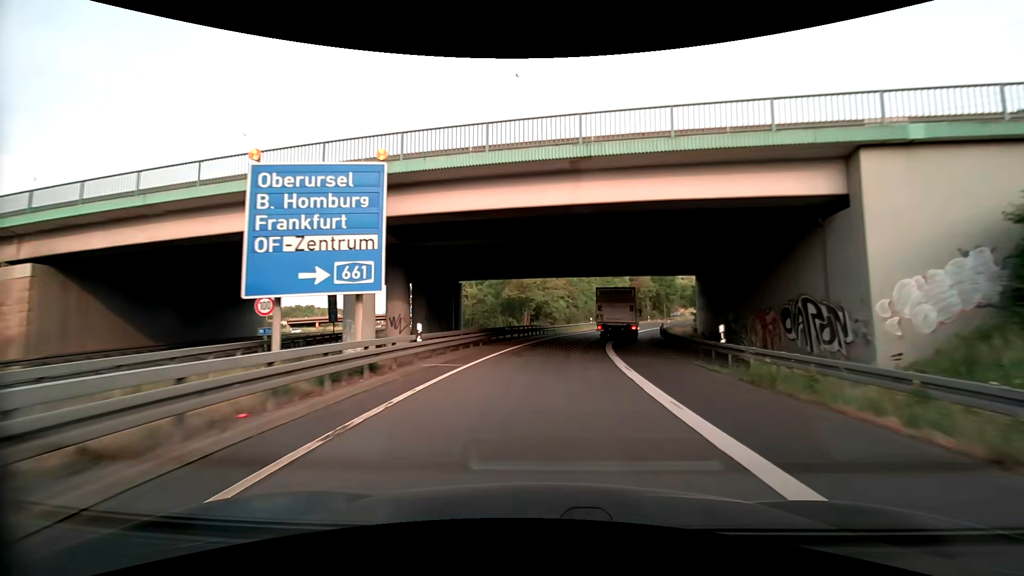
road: motorway_link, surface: asphalt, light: Day
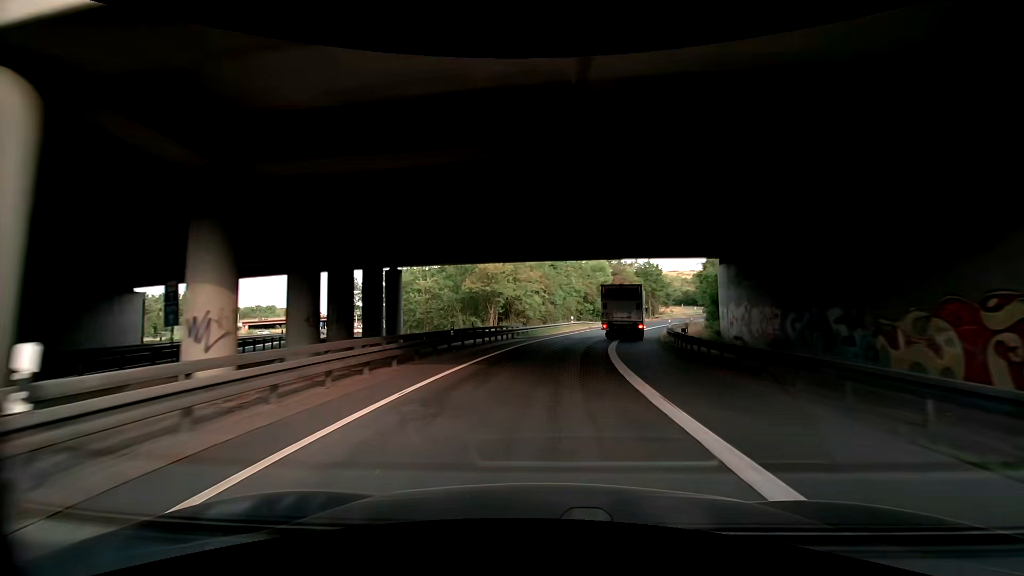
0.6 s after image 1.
(+0.3, +11.4) m; +3°
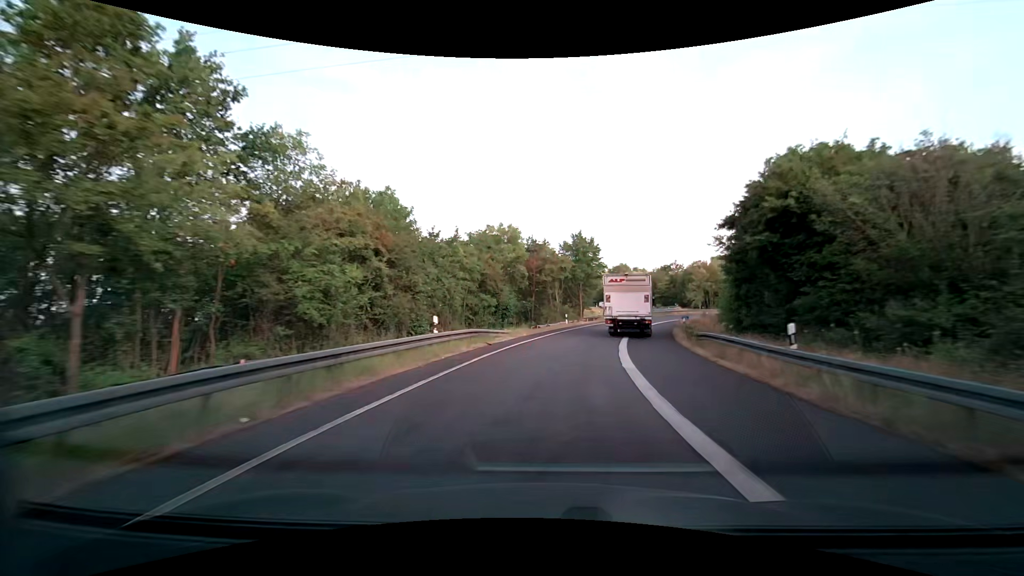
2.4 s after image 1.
(+1.7, +33.6) m; +10°
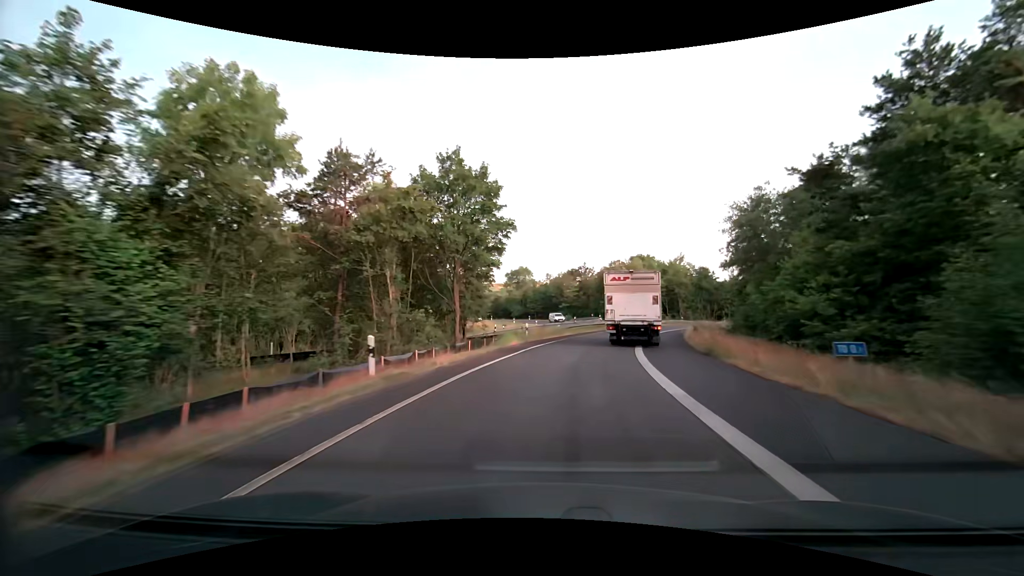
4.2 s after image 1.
(+3.8, +32.5) m; +13°
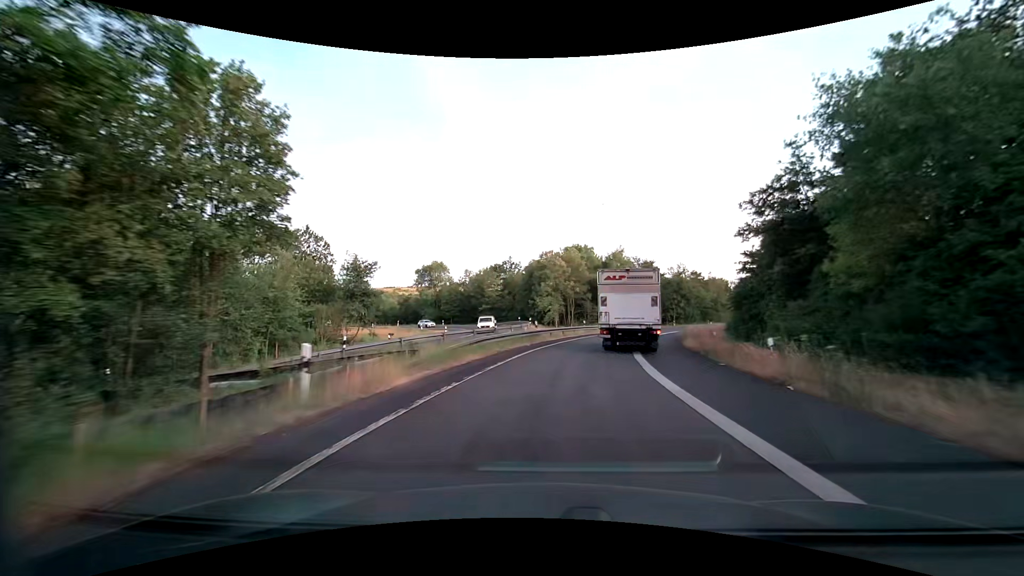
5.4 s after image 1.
(+1.7, +21.0) m; +9°
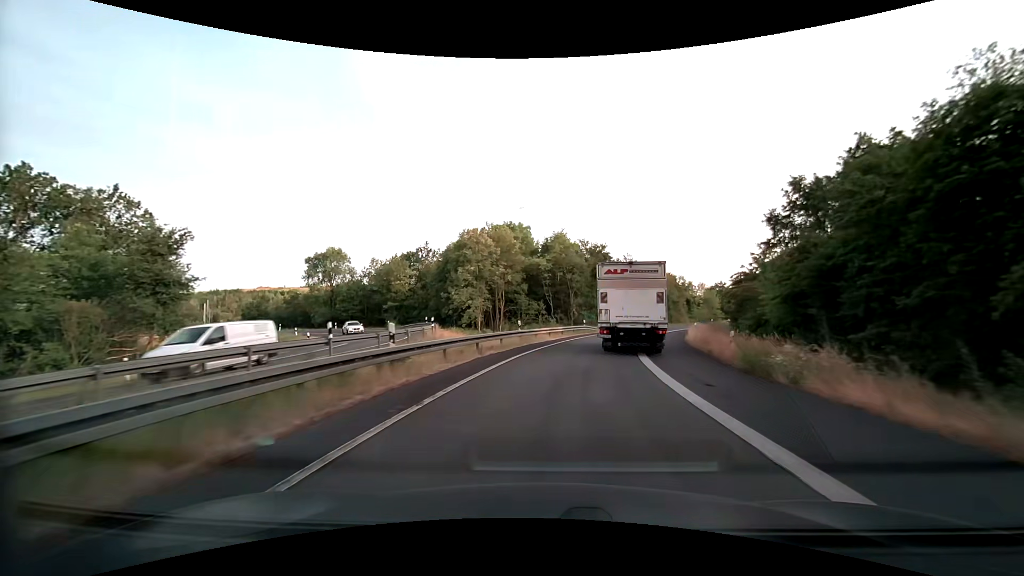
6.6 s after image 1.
(+1.4, +20.6) m; +8°
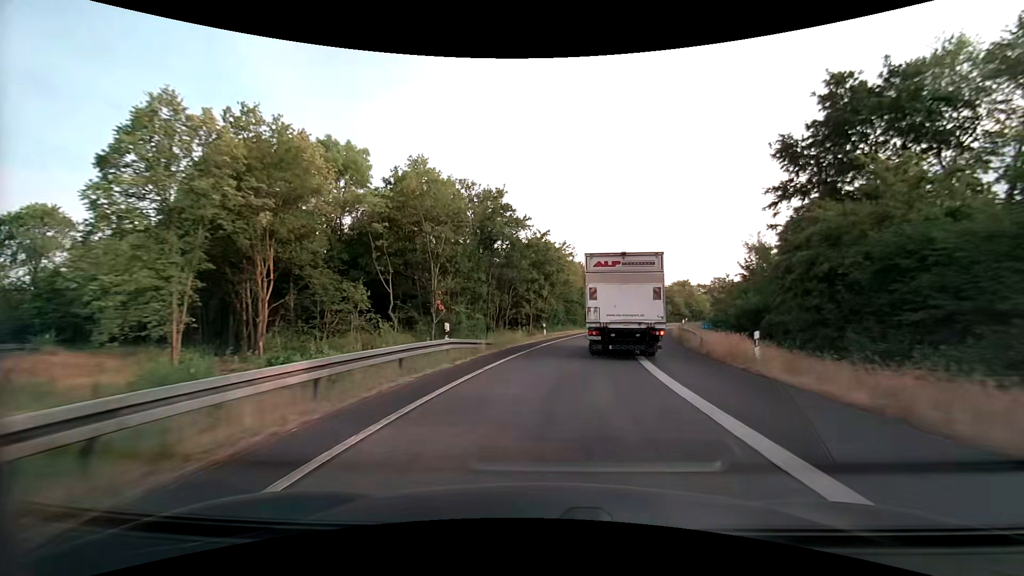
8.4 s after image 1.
(+3.2, +30.1) m; +12°
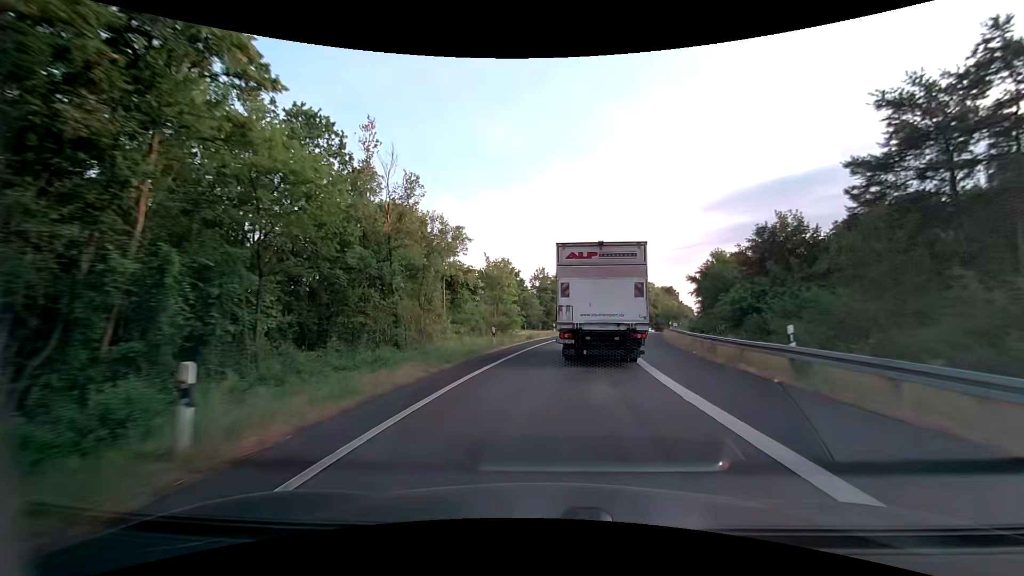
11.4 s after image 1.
(+7.0, +48.2) m; +16°
(0, +10) (+1, +20) (+2, +30) (+4, +40) (+6, +50) (+9, +59) (+12, +69) (+15, +78) (+19, +87) (+23, +97) m
